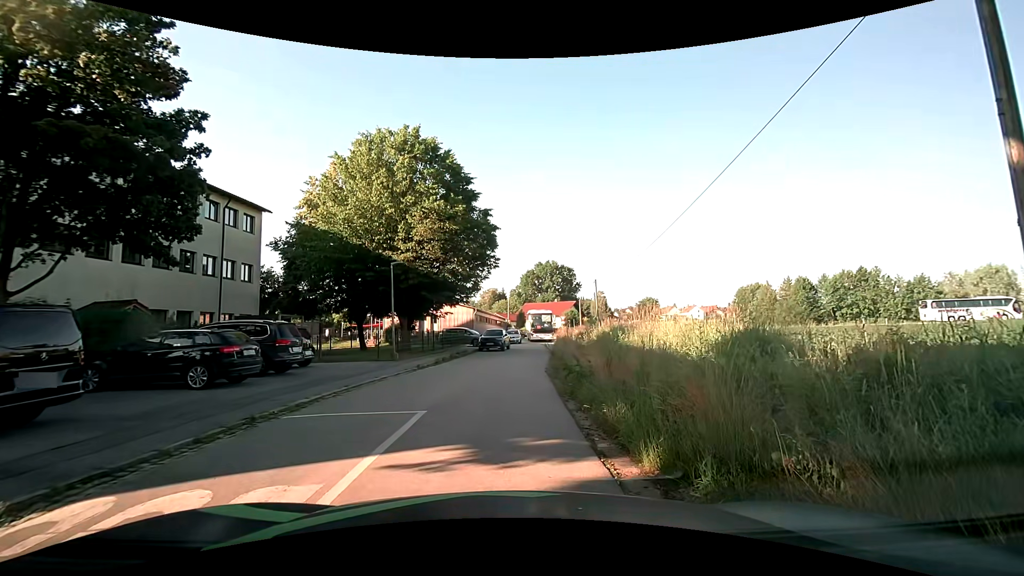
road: residential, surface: asphalt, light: Day
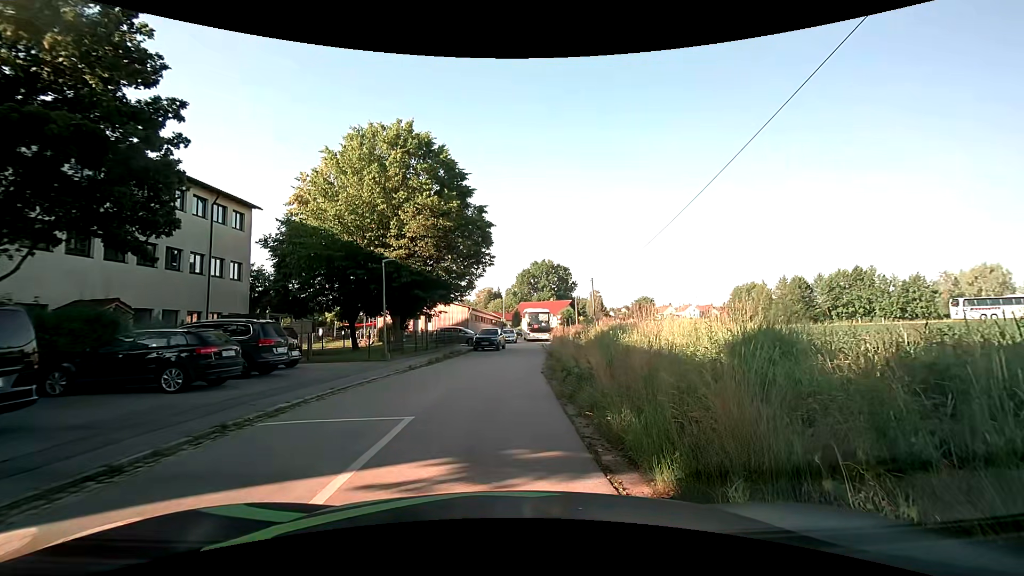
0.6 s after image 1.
(0.0, +0.7) m; 0°
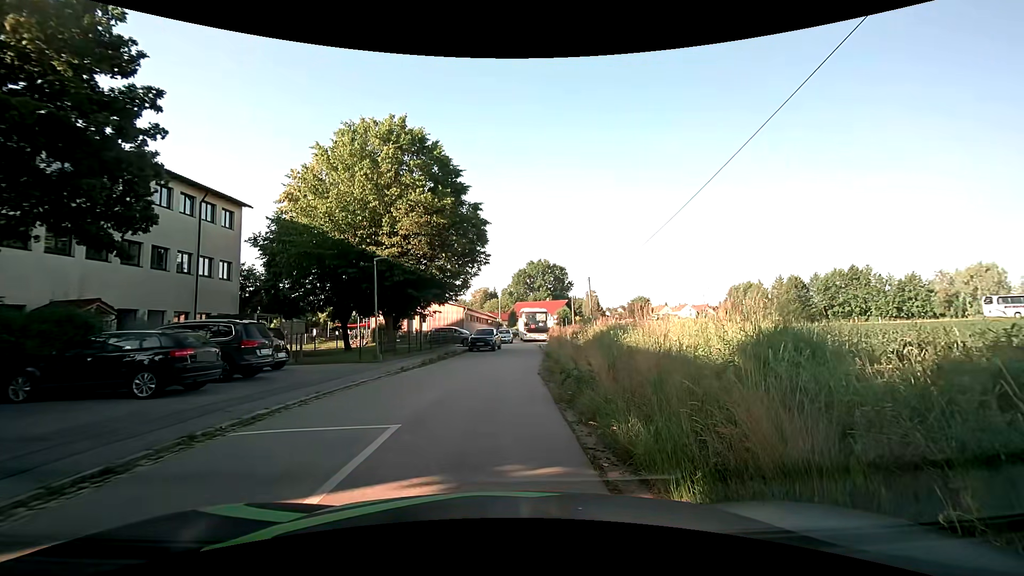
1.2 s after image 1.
(0.0, +0.6) m; 0°
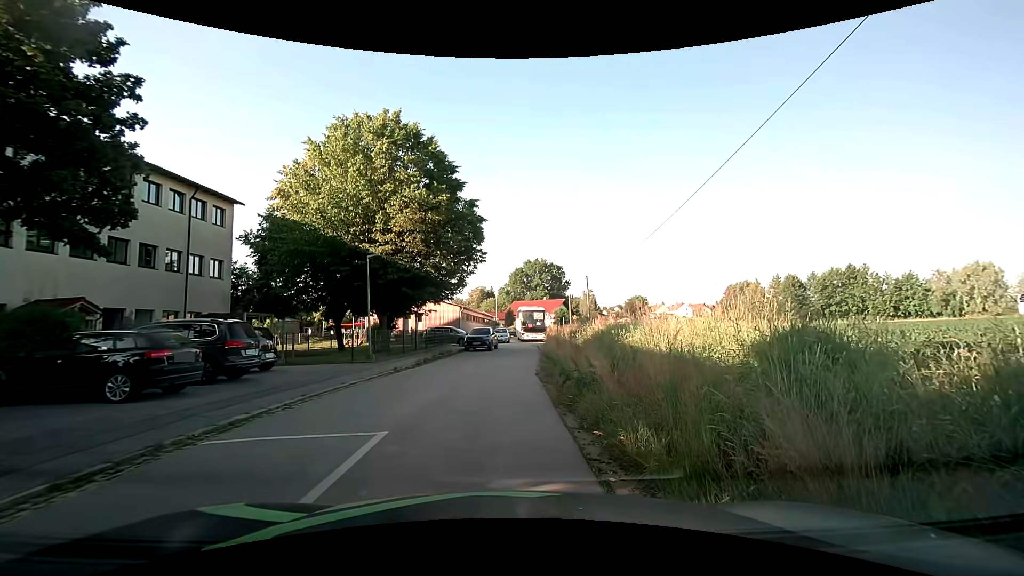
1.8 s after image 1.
(0.0, +0.5) m; 0°
